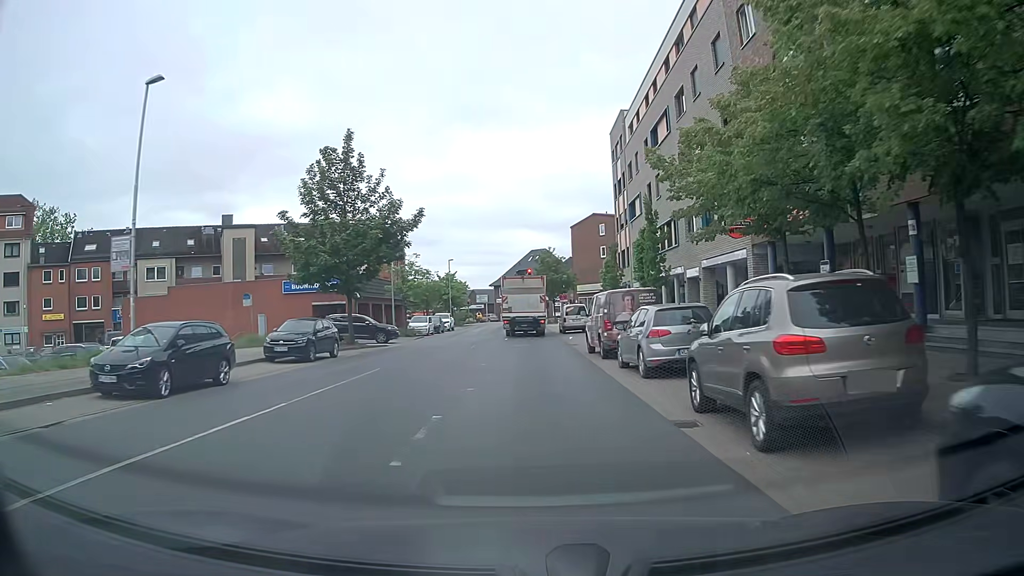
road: tertiary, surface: asphalt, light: Day
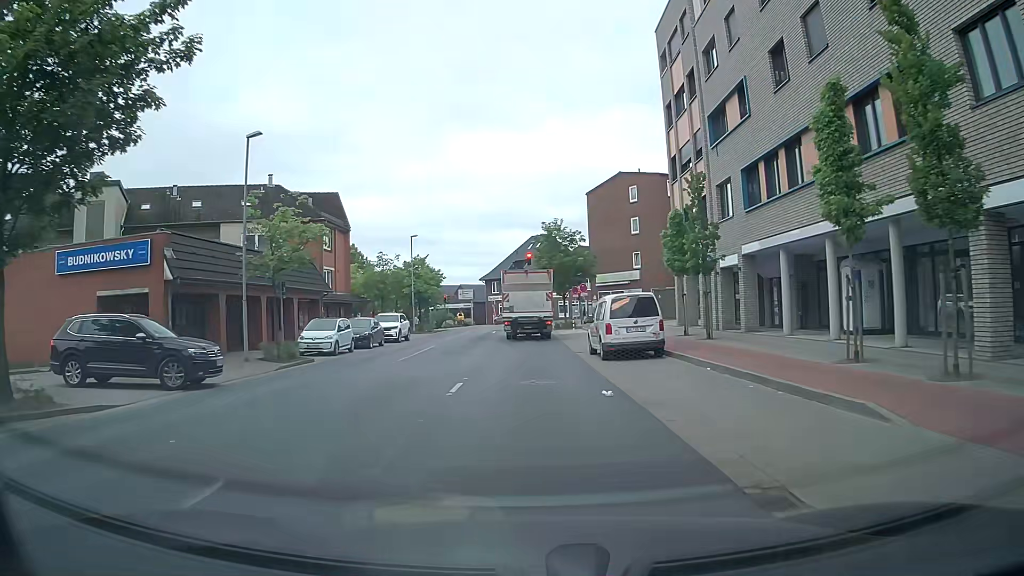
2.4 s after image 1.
(+0.1, +24.4) m; 0°
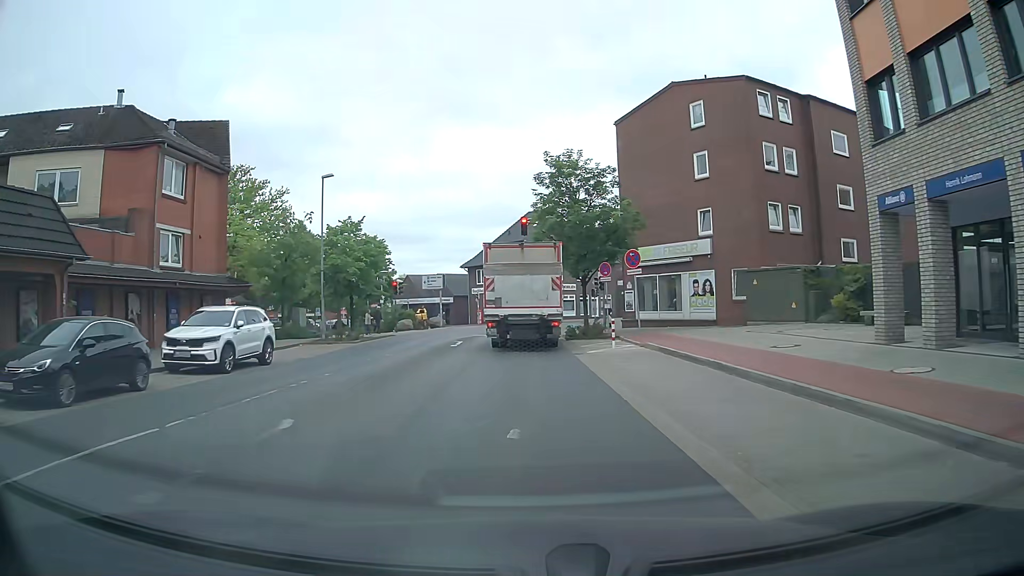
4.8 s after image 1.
(+0.3, +22.4) m; +1°
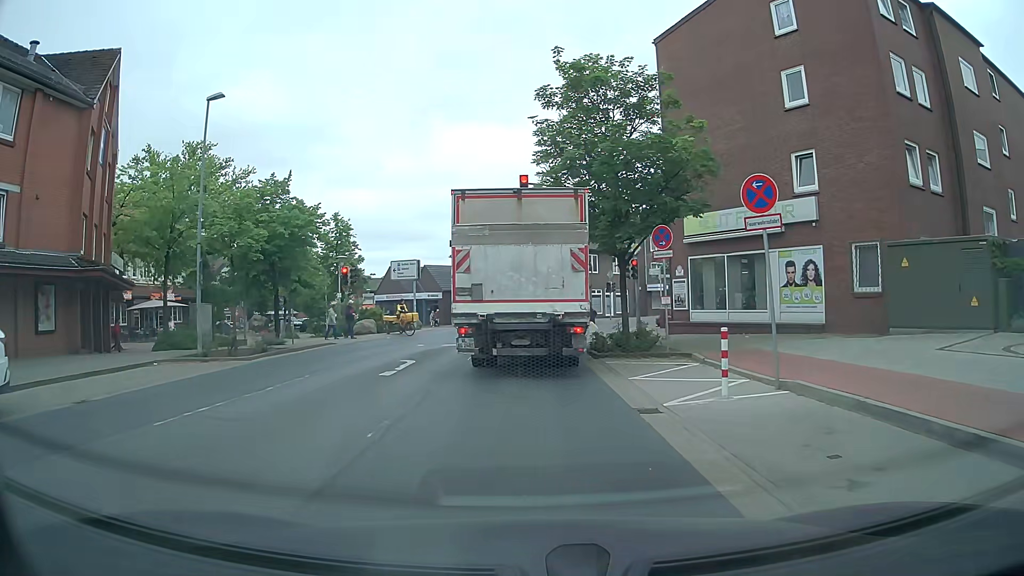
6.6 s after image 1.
(0.0, +11.9) m; 0°
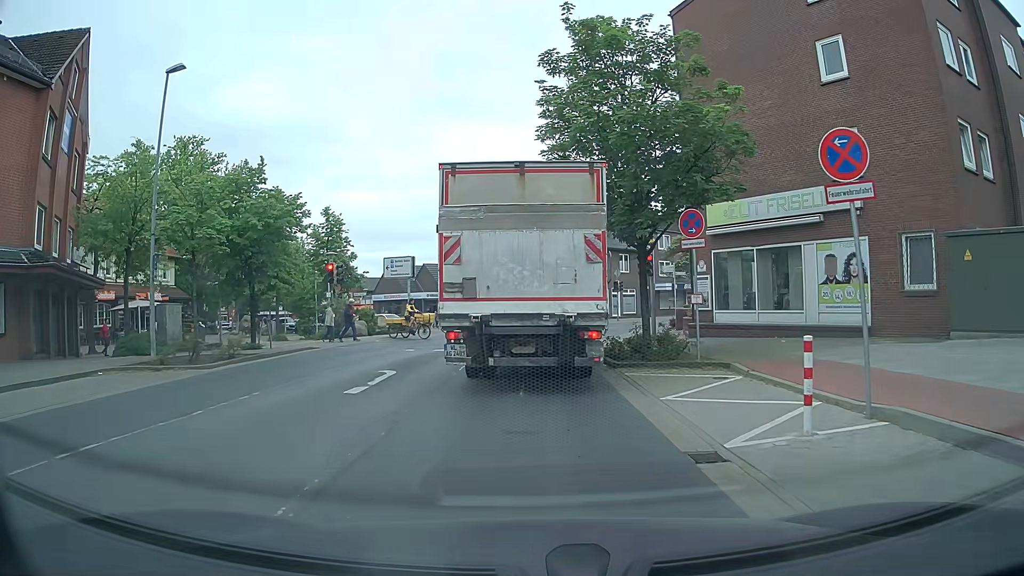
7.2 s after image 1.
(0.0, +2.7) m; +1°
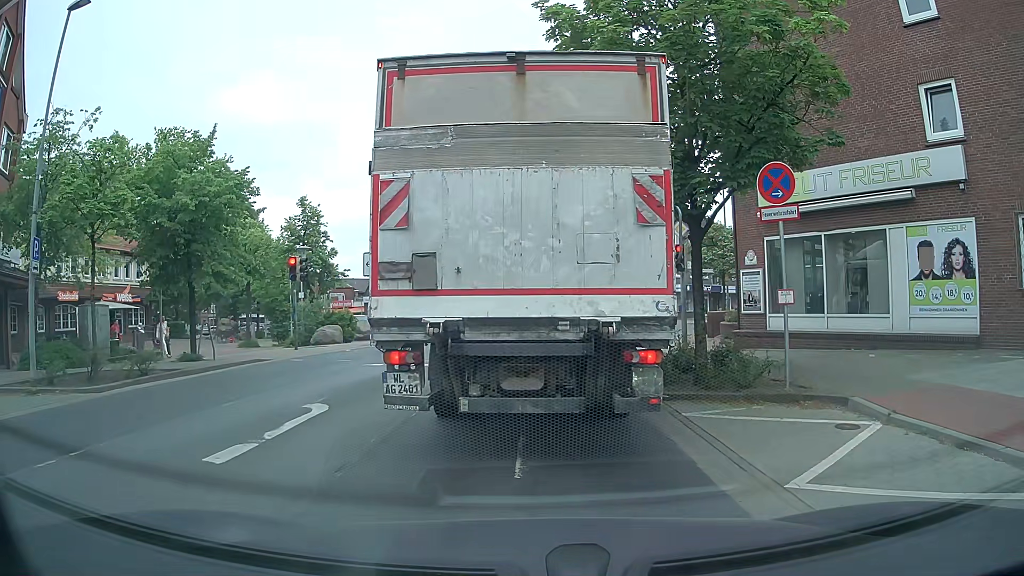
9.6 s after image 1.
(-0.1, +4.6) m; 0°
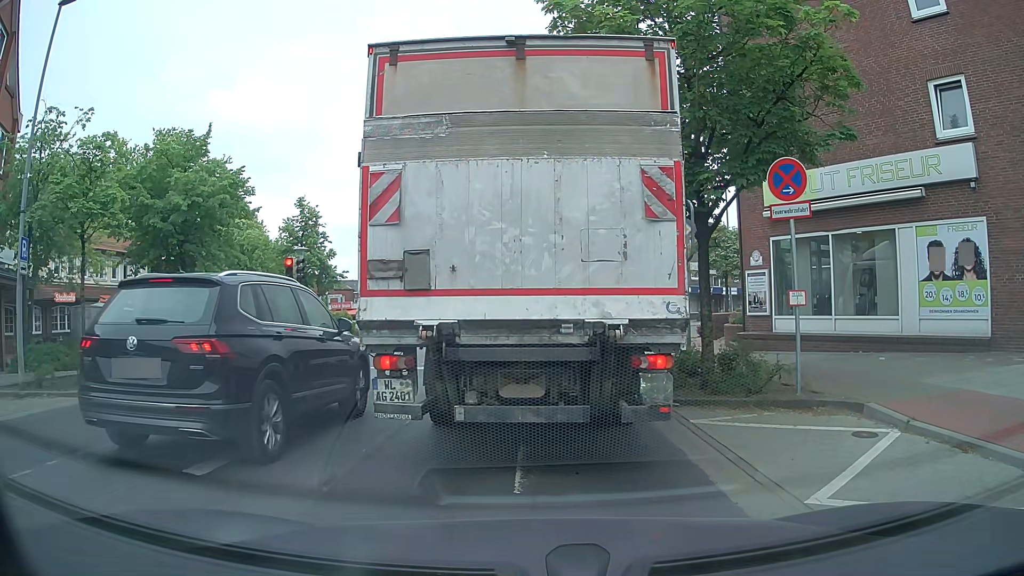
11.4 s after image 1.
(0.0, +0.4) m; 0°
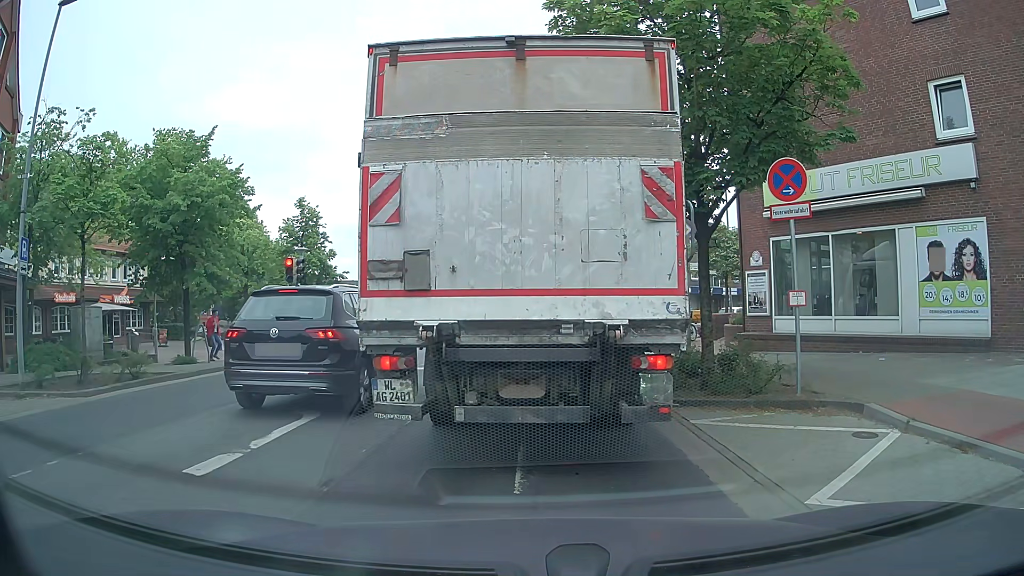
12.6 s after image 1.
(0.0, 0.0) m; 0°
(0, +10) (0, +20) (+2, +30) (+6, +39) (+12, +47) (+19, +54) (+26, +61) (+33, +69) (+40, +76) (+46, +84) m
